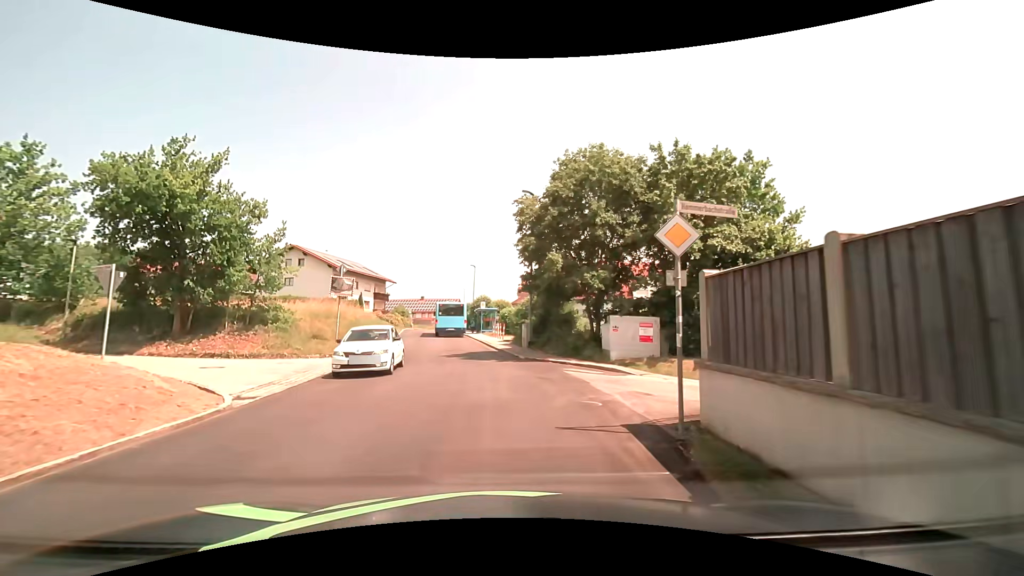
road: tertiary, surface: asphalt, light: Day
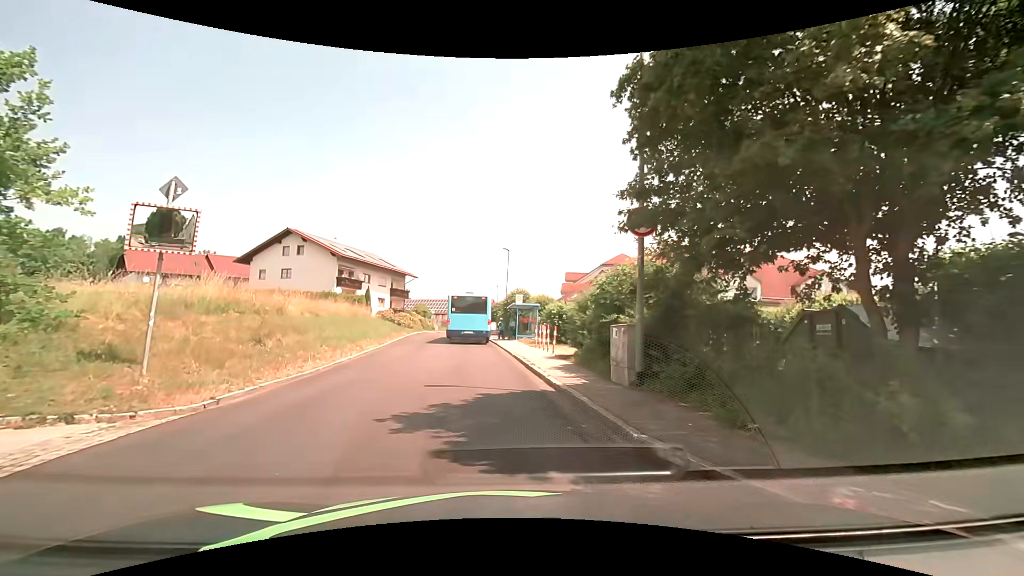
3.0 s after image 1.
(-0.3, +14.8) m; -3°
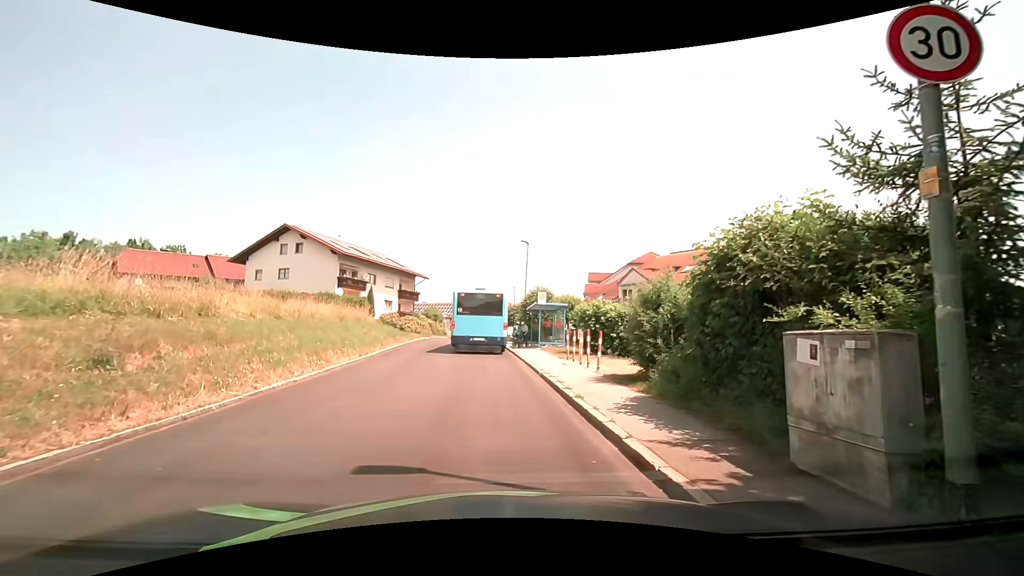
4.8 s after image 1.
(-0.1, +6.1) m; -3°
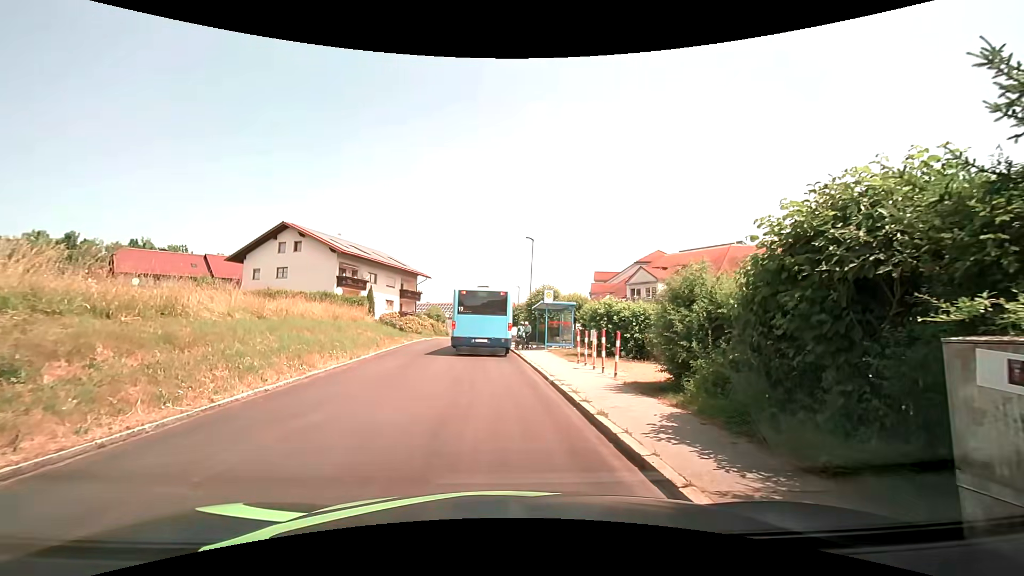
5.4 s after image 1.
(0.0, +1.6) m; 0°
